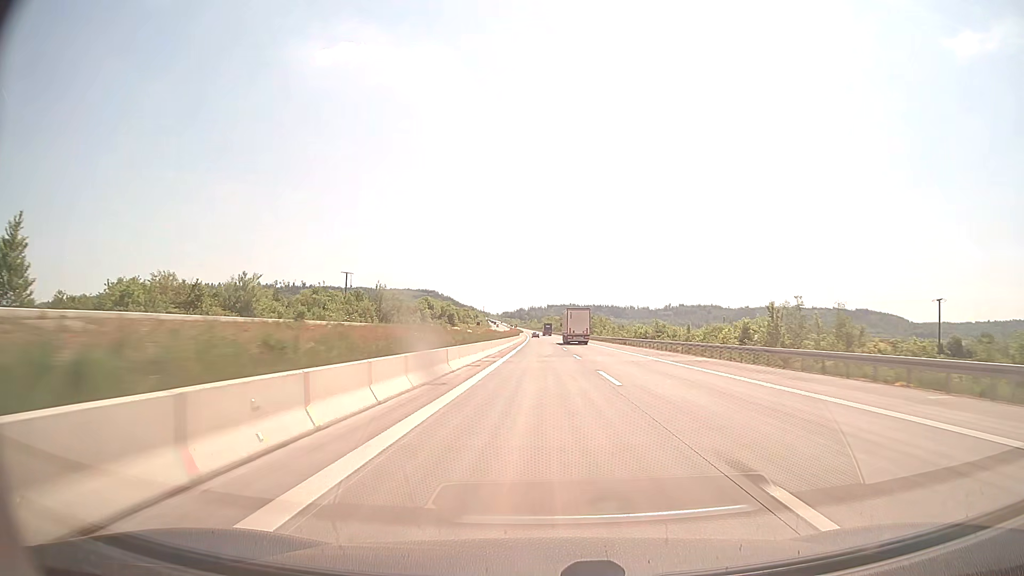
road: motorway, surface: concrete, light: Day
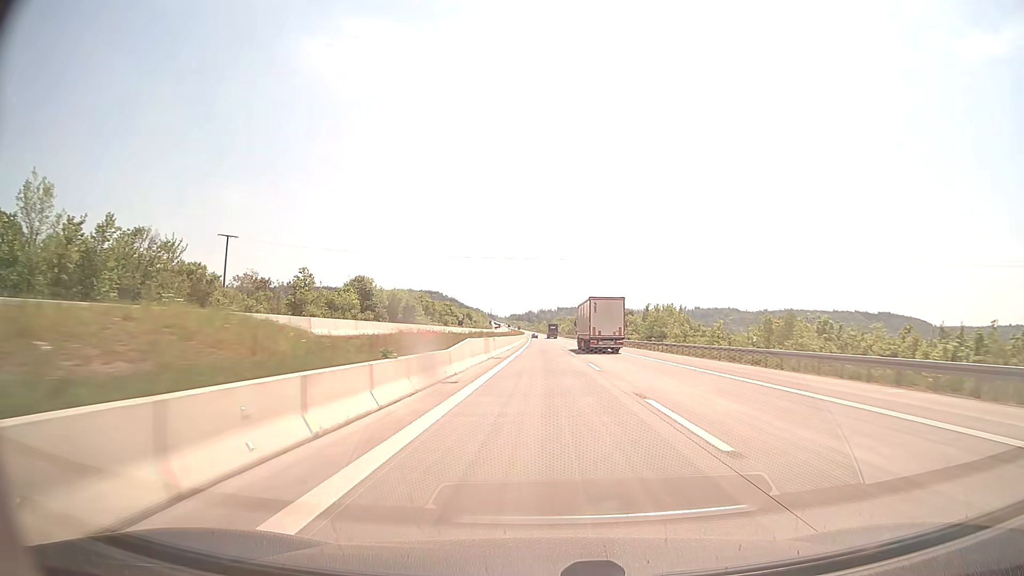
(-0.8, +99.0) m; -1°
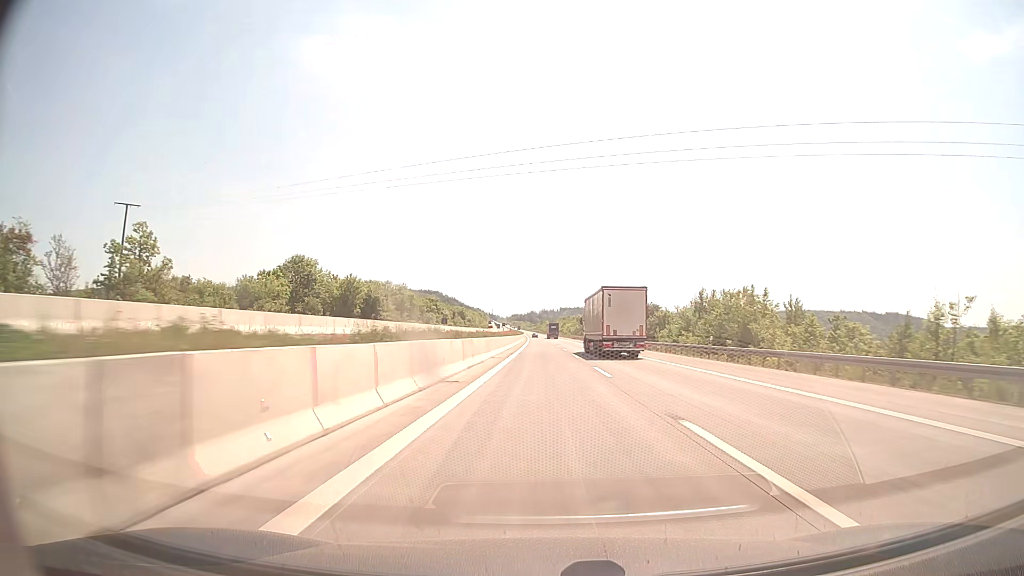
(-0.1, +39.6) m; 0°
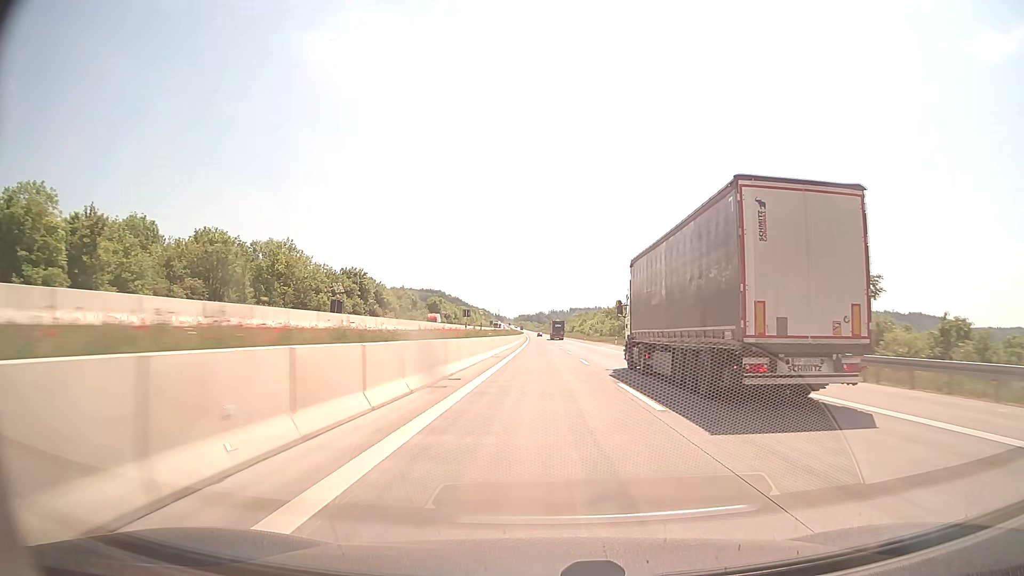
(-0.6, +99.0) m; -1°
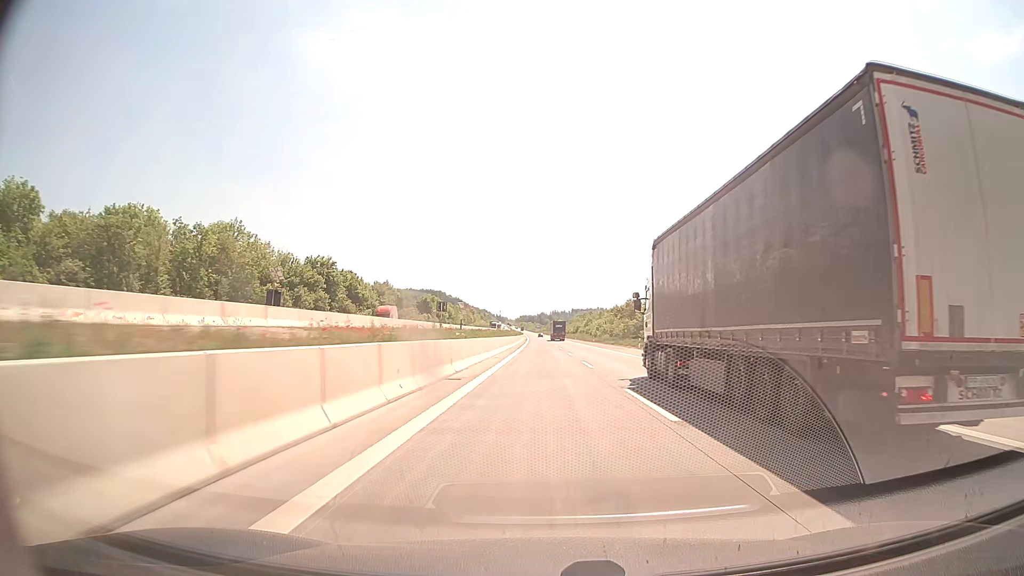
(0.0, +19.8) m; 0°
